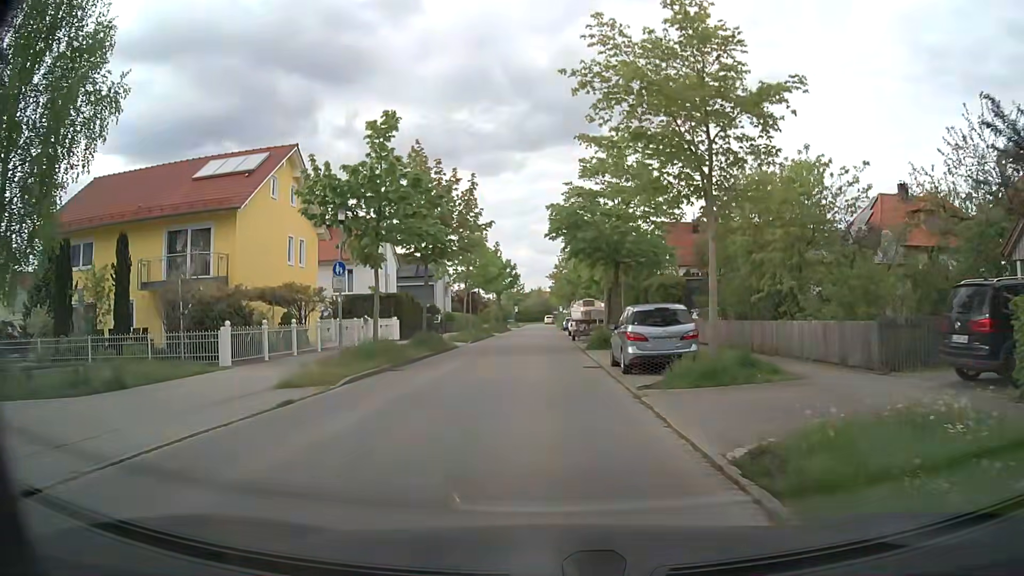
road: residential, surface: asphalt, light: Day
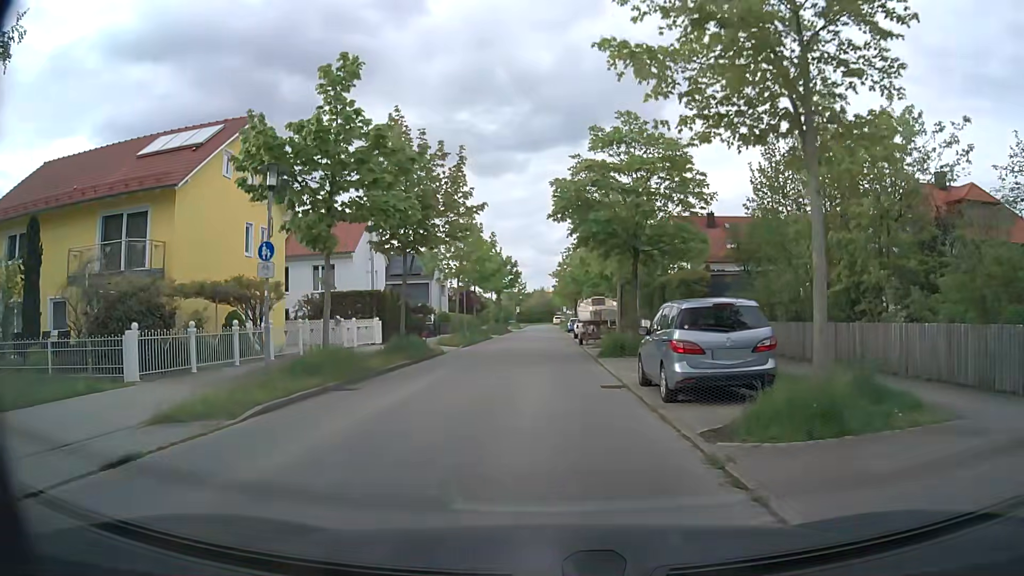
(0.0, +5.2) m; 0°
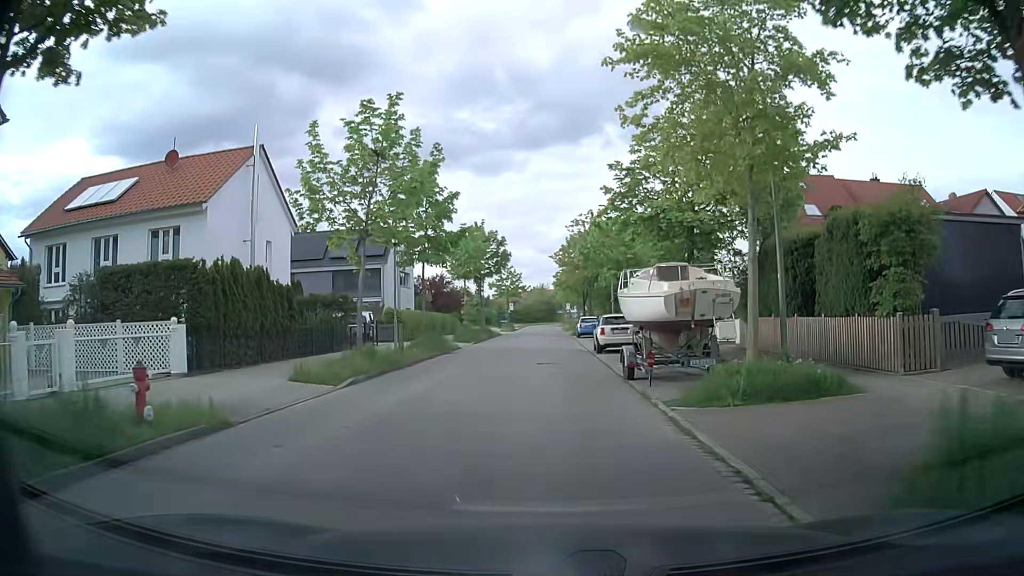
(+0.1, +20.6) m; +1°
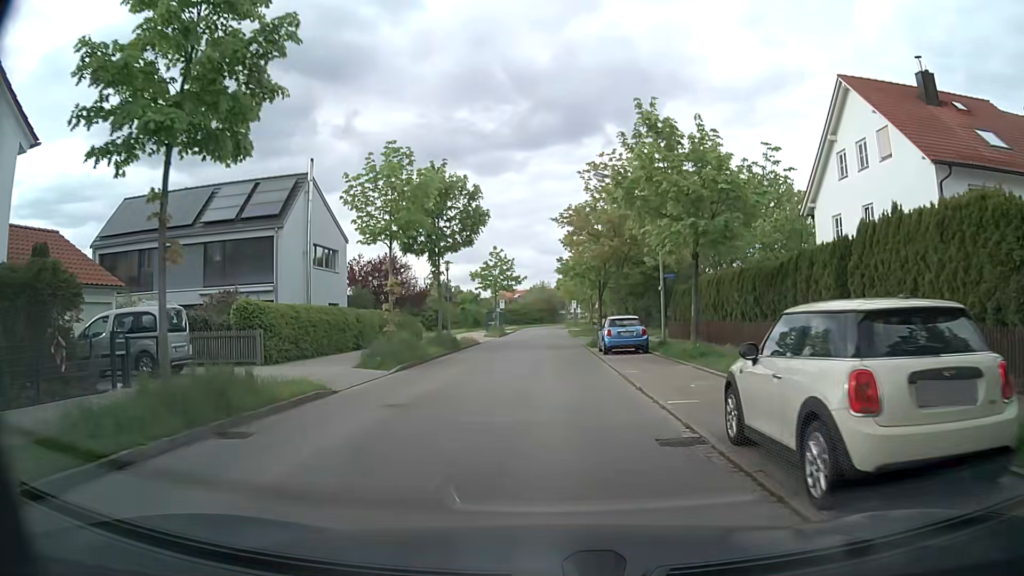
(-0.1, +20.7) m; 0°
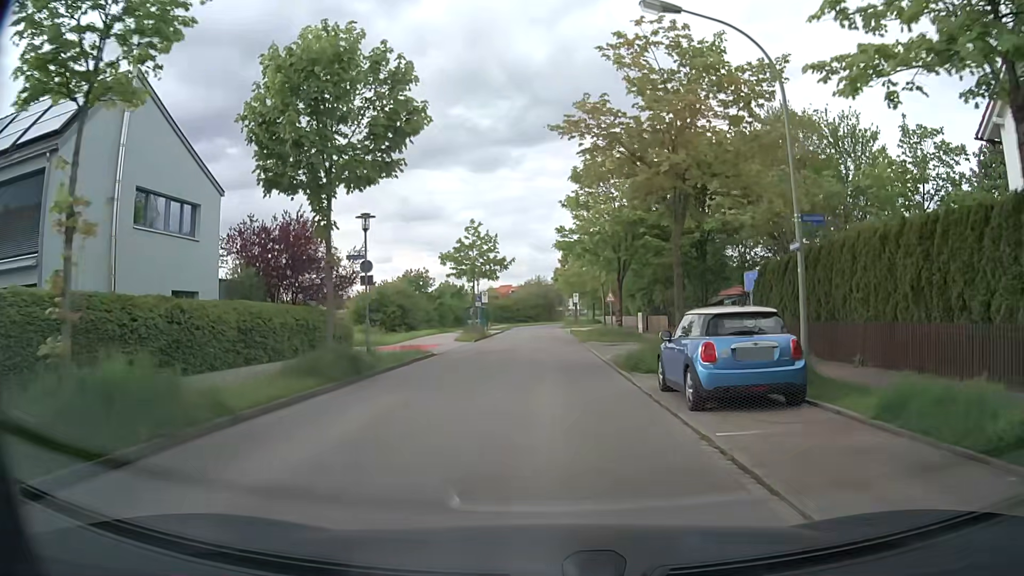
(-0.1, +15.9) m; 0°
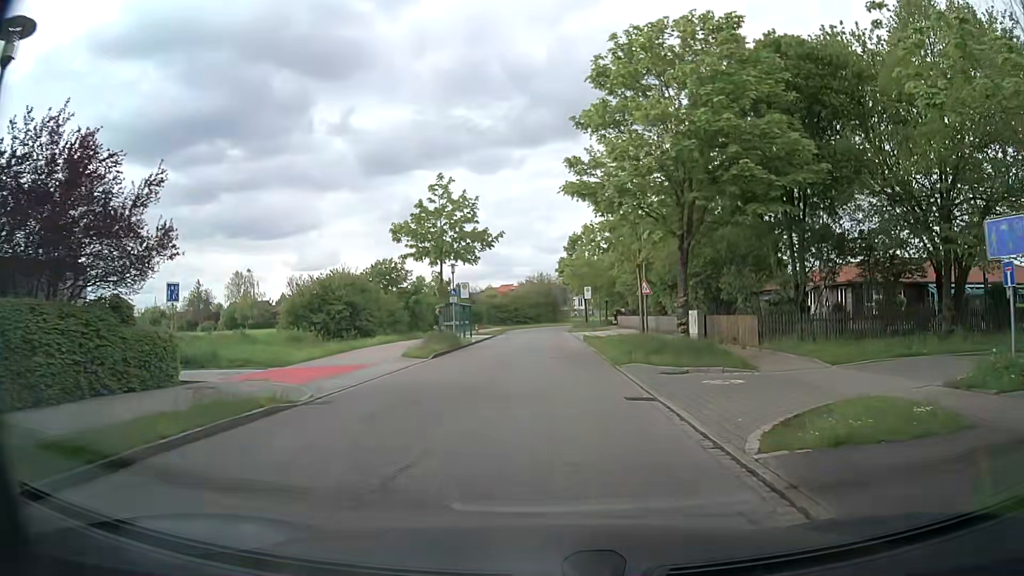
(0.0, +15.6) m; 0°
